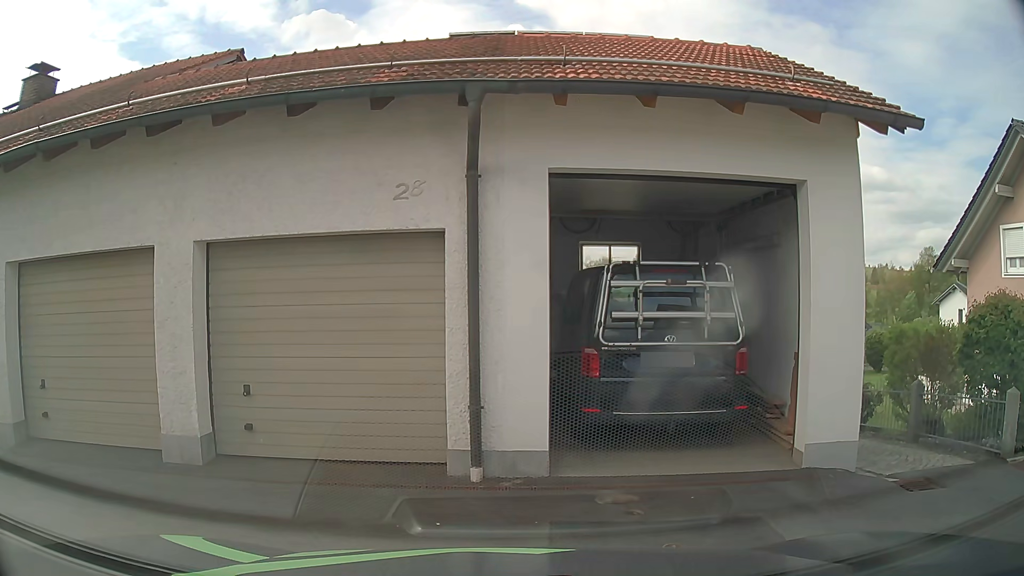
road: residential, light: Day
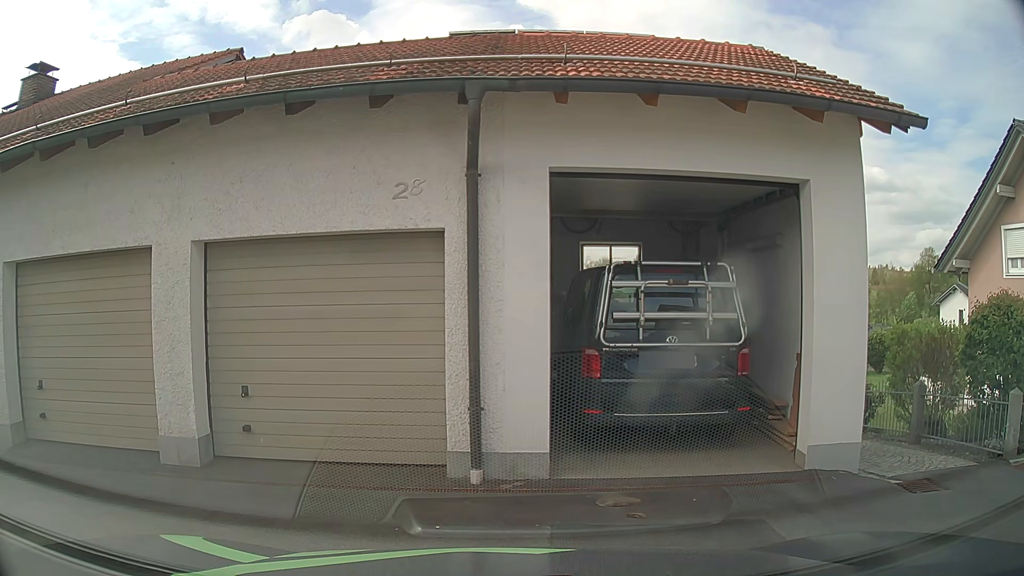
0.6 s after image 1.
(0.0, +0.1) m; 0°
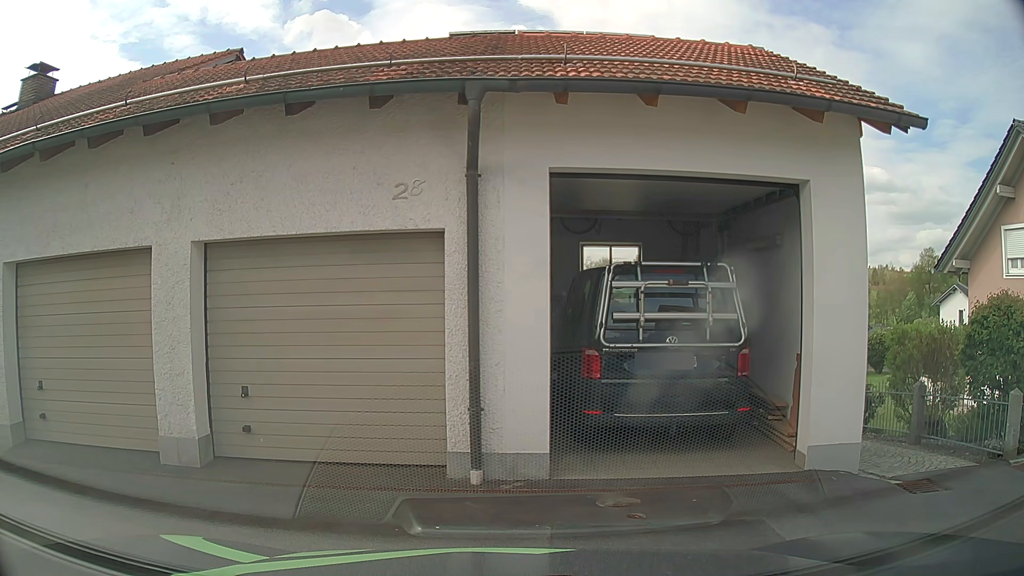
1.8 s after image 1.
(0.0, 0.0) m; 0°
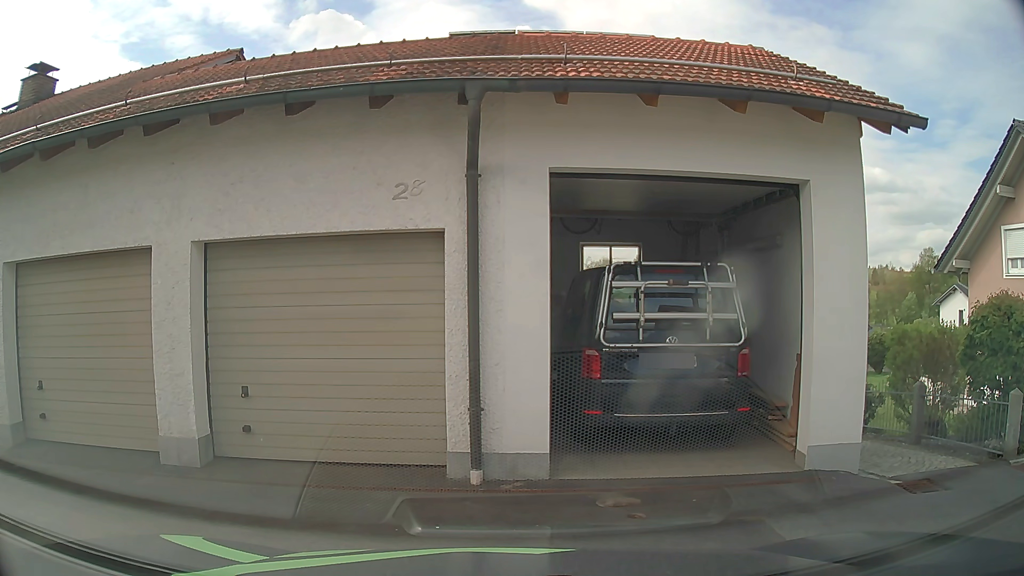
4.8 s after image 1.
(0.0, 0.0) m; 0°
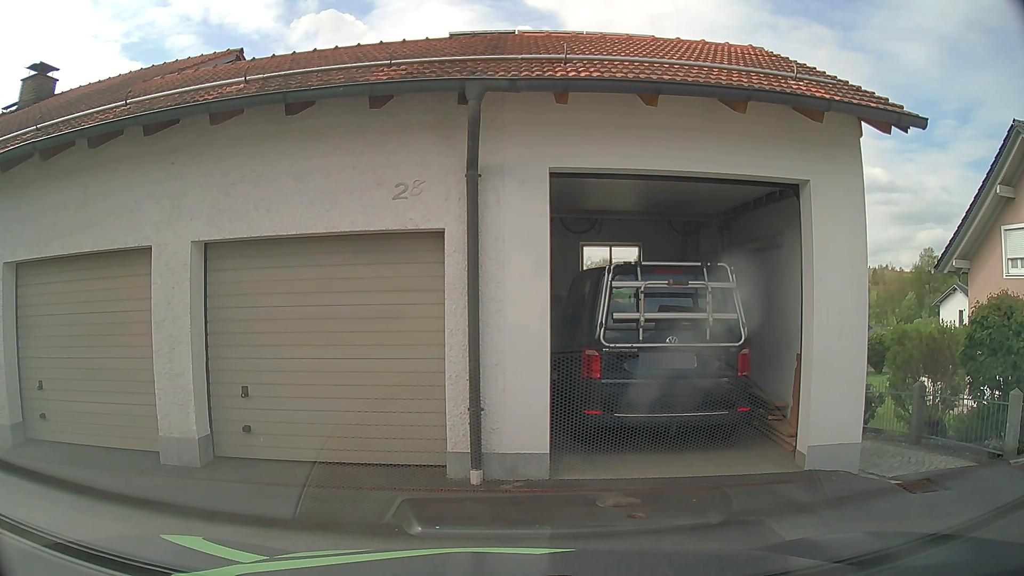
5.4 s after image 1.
(0.0, 0.0) m; 0°
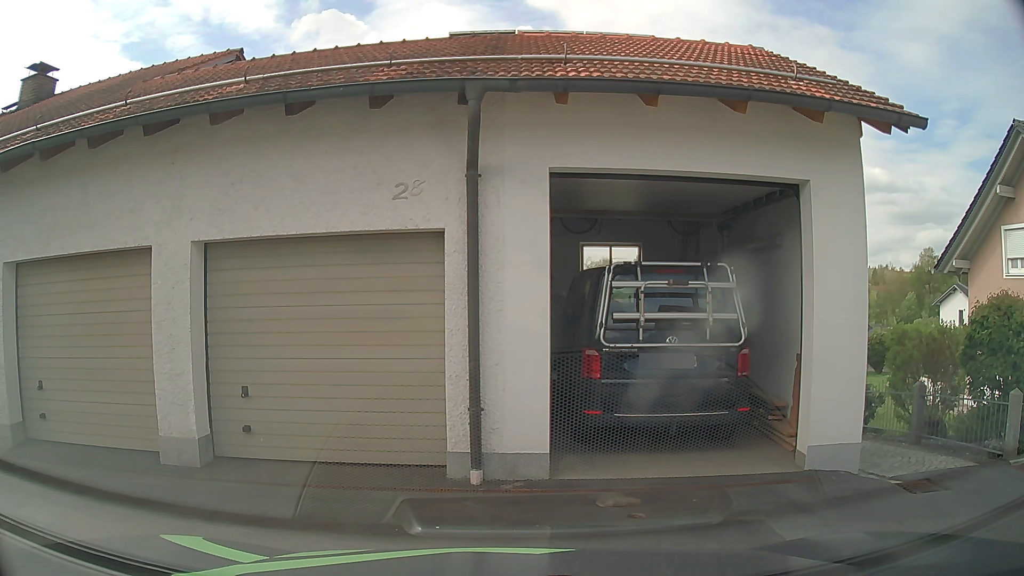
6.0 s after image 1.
(0.0, 0.0) m; 0°
